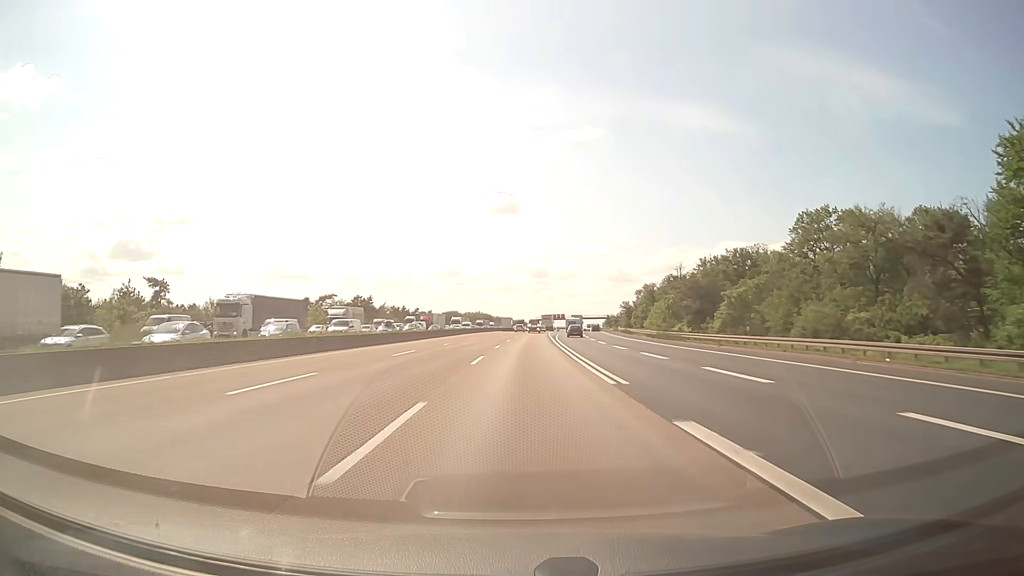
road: motorway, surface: asphalt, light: Day
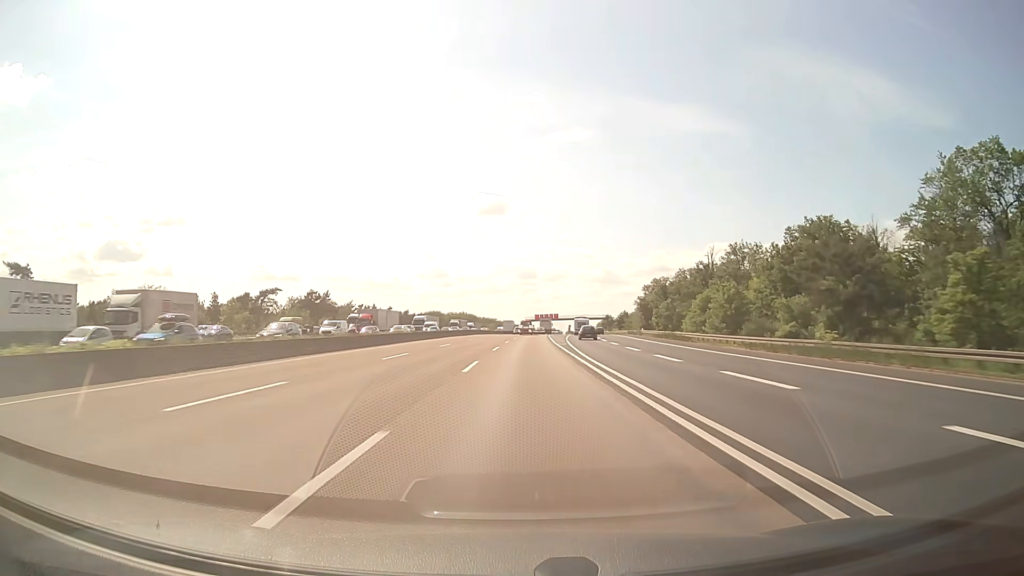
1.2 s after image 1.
(+0.3, +38.1) m; +1°
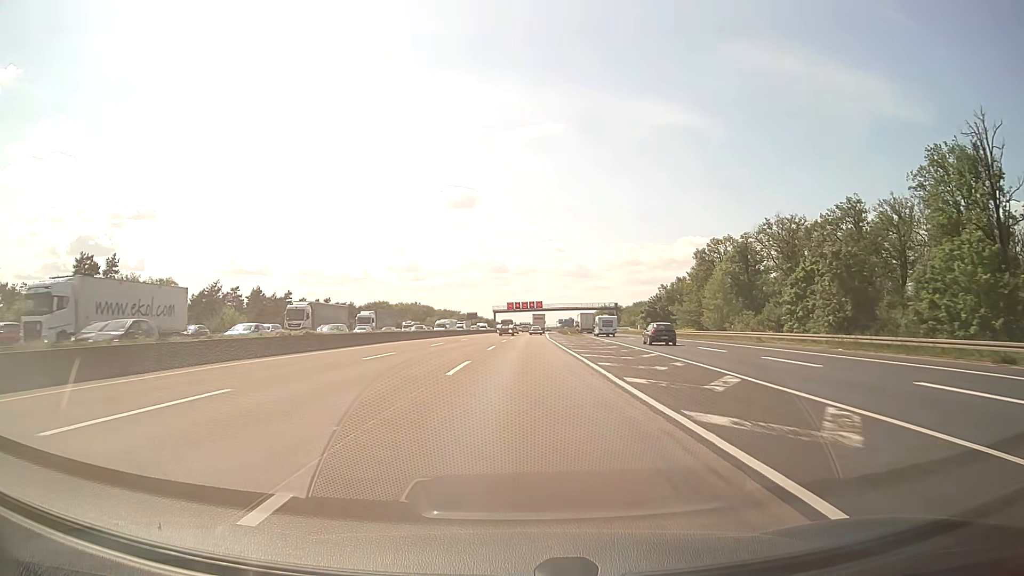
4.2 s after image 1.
(+1.9, +92.3) m; +2°
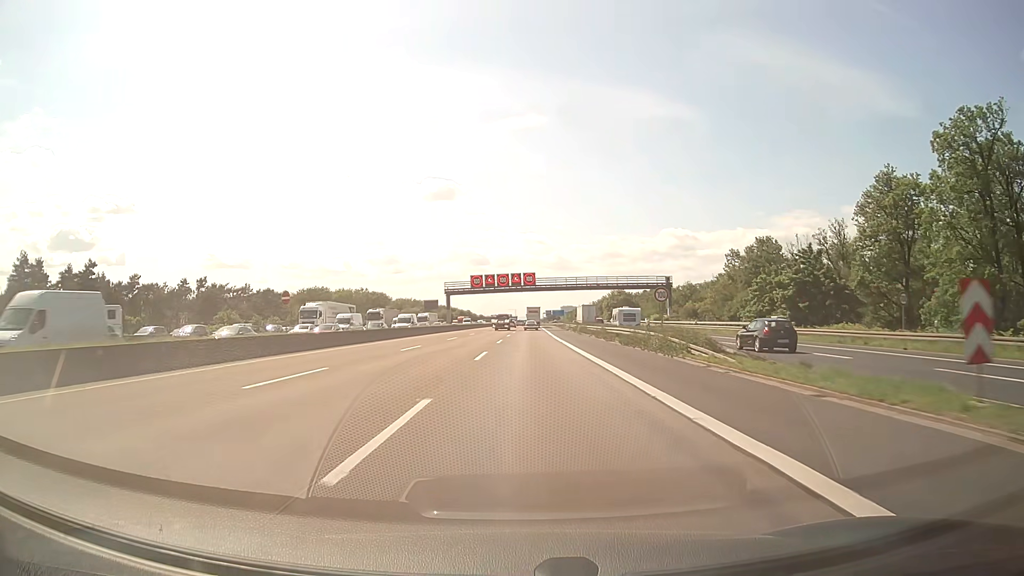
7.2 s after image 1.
(+1.3, +82.1) m; +2°
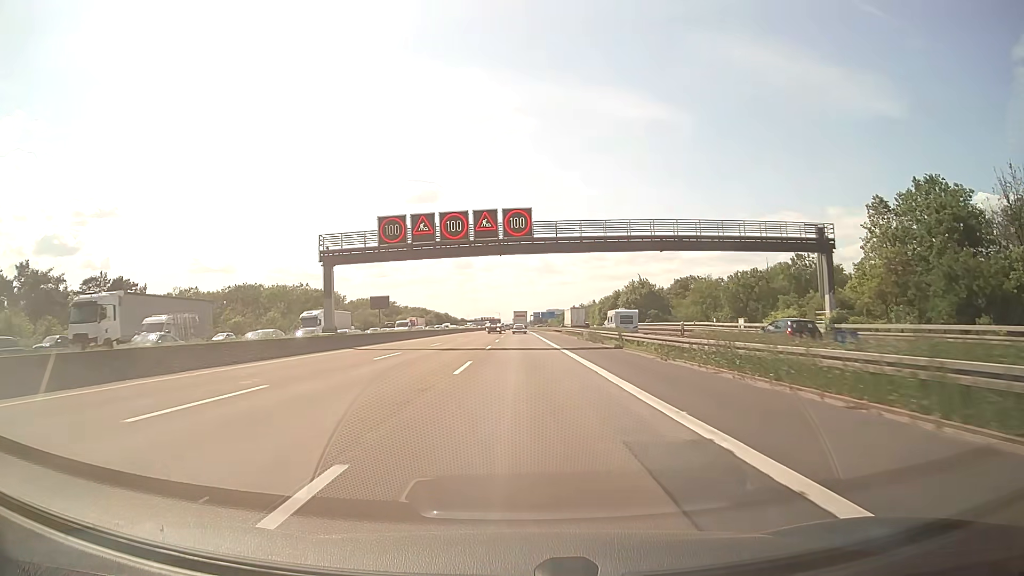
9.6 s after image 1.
(+0.8, +57.8) m; +1°
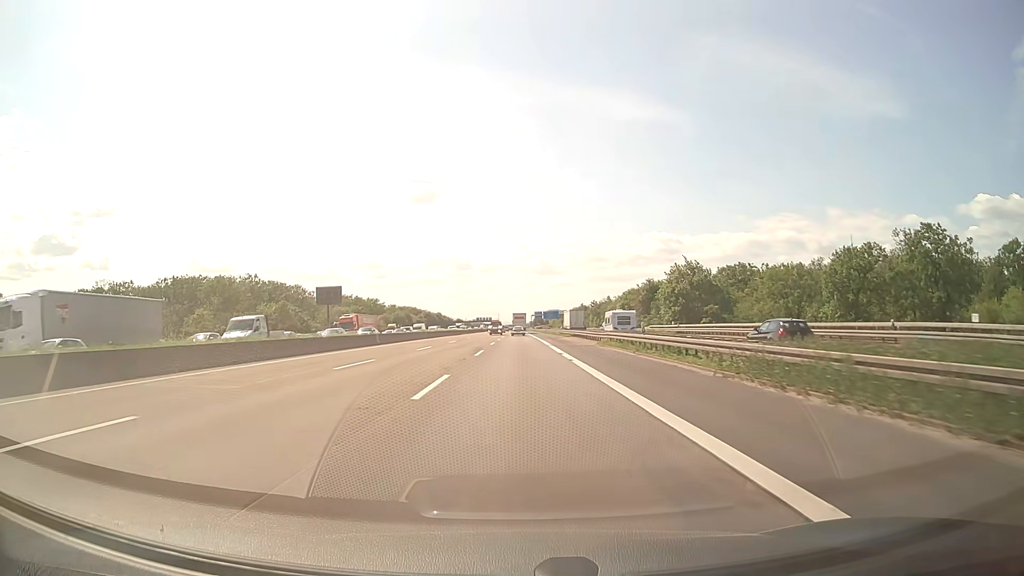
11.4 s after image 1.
(+0.1, +41.3) m; 0°
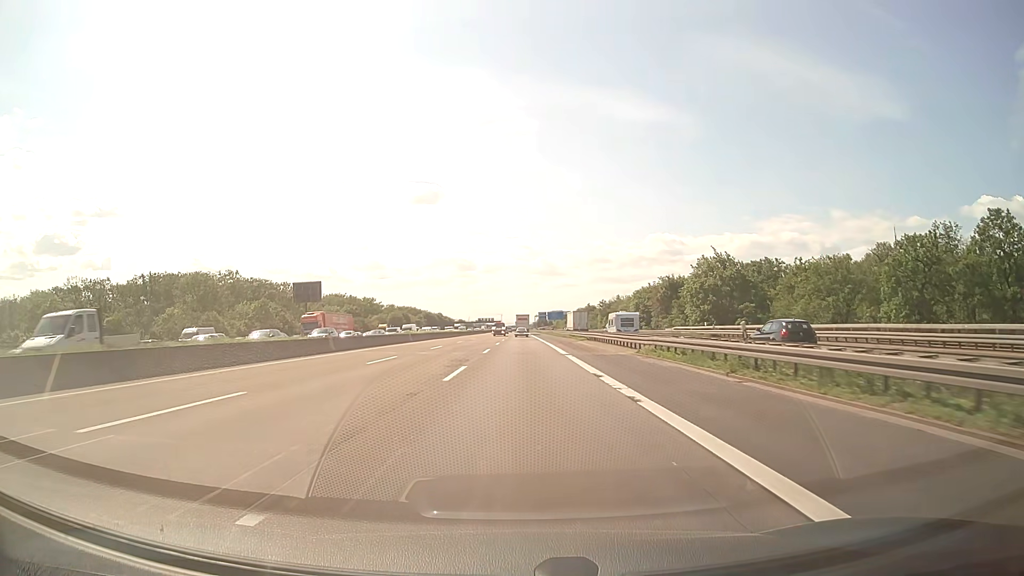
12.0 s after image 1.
(0.0, +13.7) m; 0°
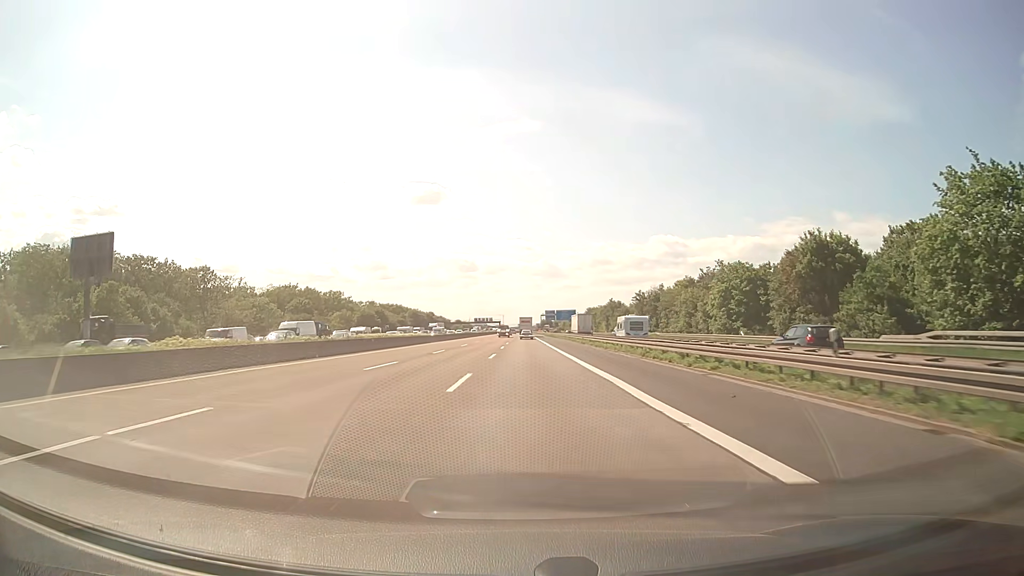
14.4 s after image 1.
(+0.2, +55.6) m; 0°
(0, +10) (0, +20) (0, +30) (0, +40) (0, +50) (0, +60) (0, +70) (0, +80) (0, +90) (+1, +100) m
